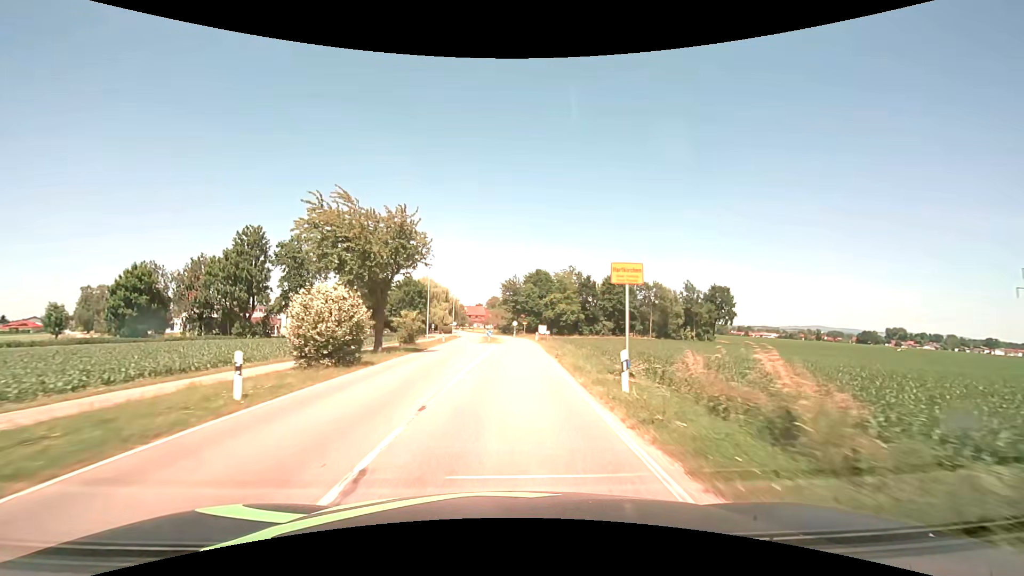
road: secondary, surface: asphalt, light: Day
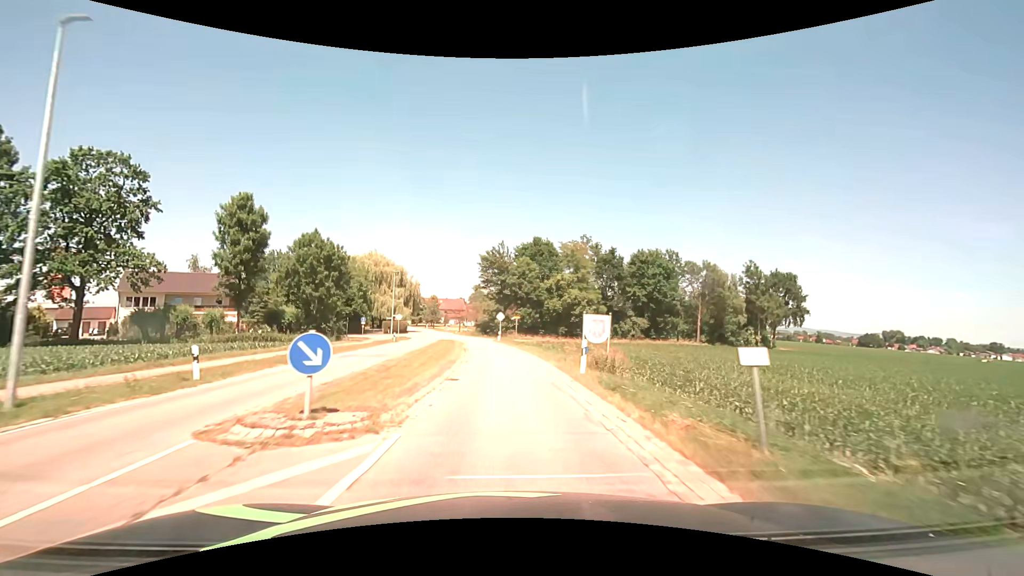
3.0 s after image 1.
(+0.9, +42.8) m; +2°
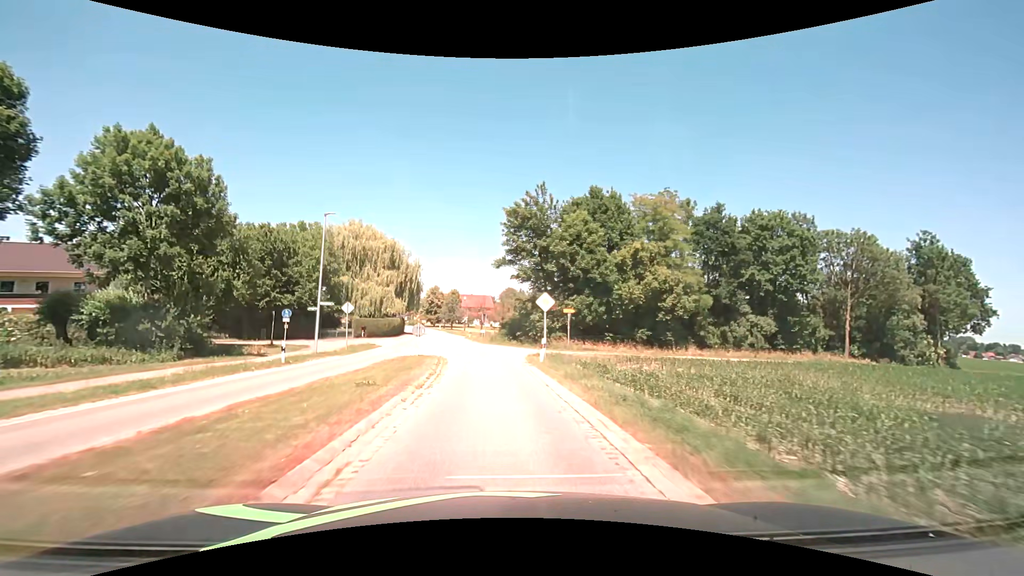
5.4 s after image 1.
(-0.8, +30.7) m; -4°
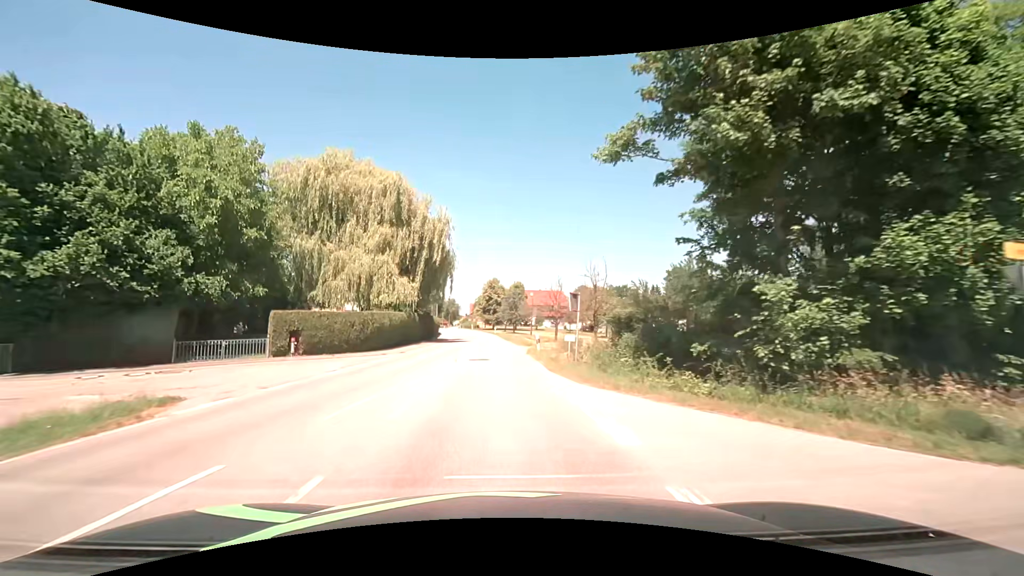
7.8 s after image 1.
(-2.0, +30.8) m; -8°
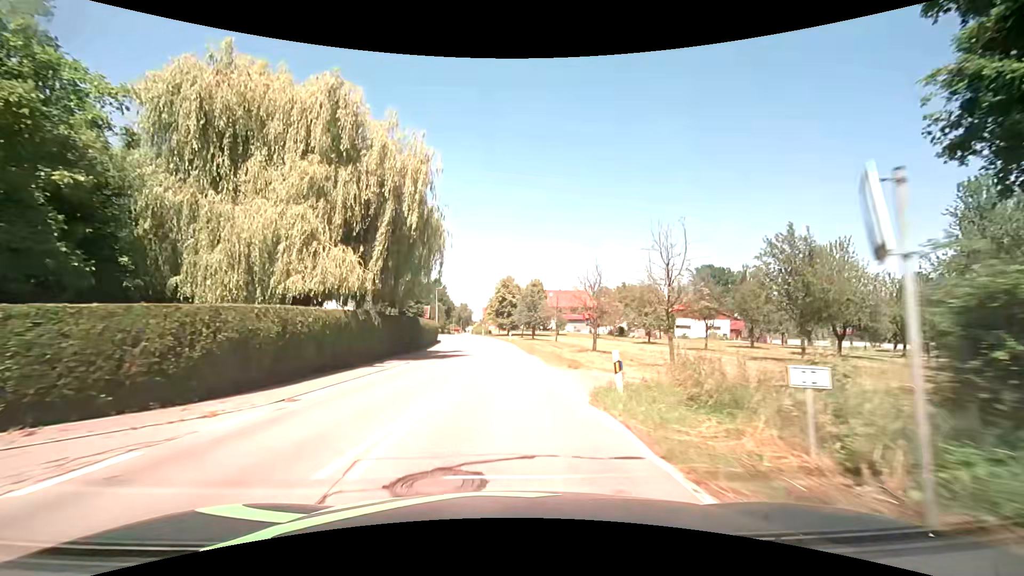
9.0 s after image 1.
(-0.2, +15.5) m; -2°
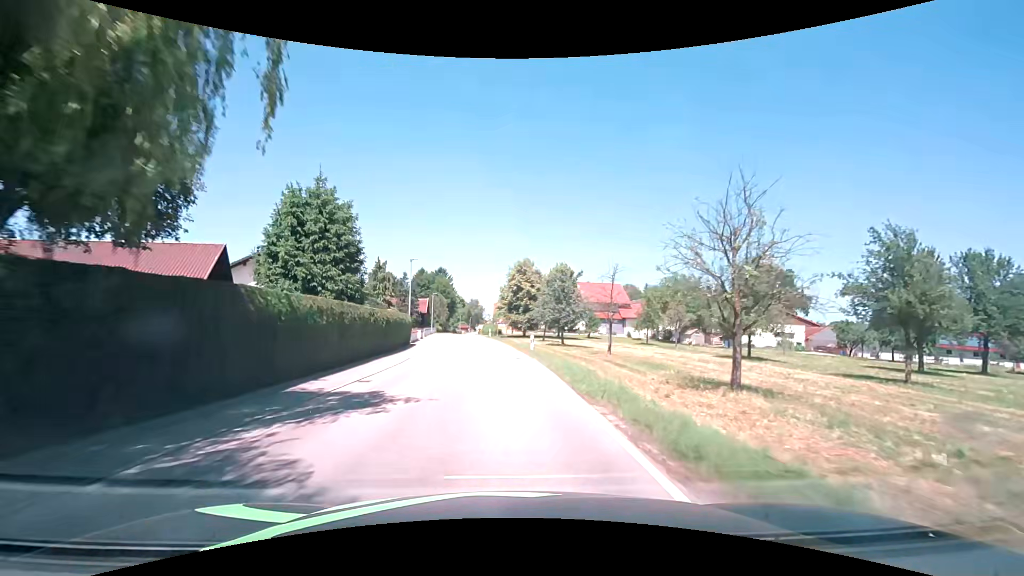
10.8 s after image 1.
(-0.2, +23.1) m; -1°
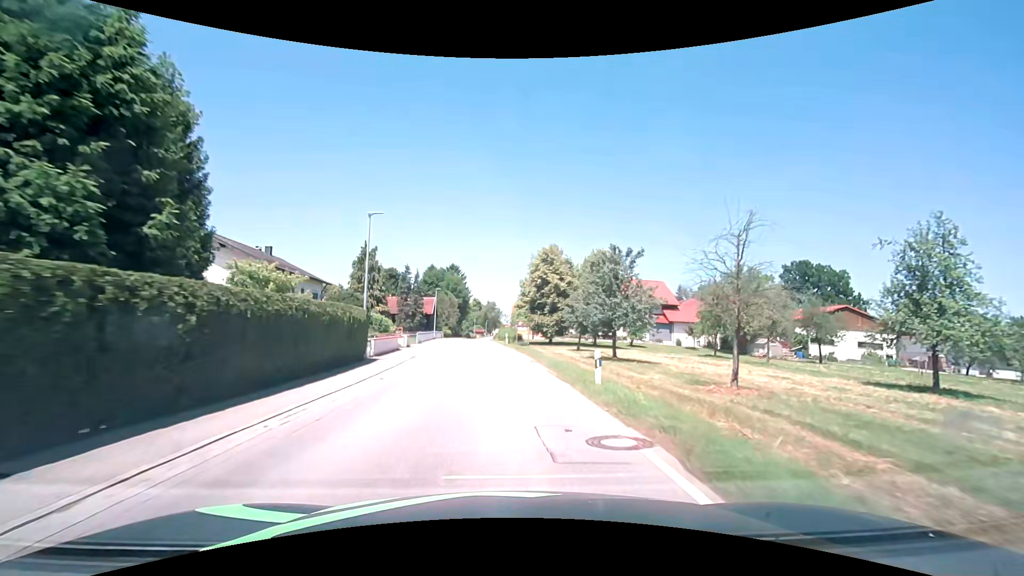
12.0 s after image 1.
(-0.5, +15.5) m; -3°
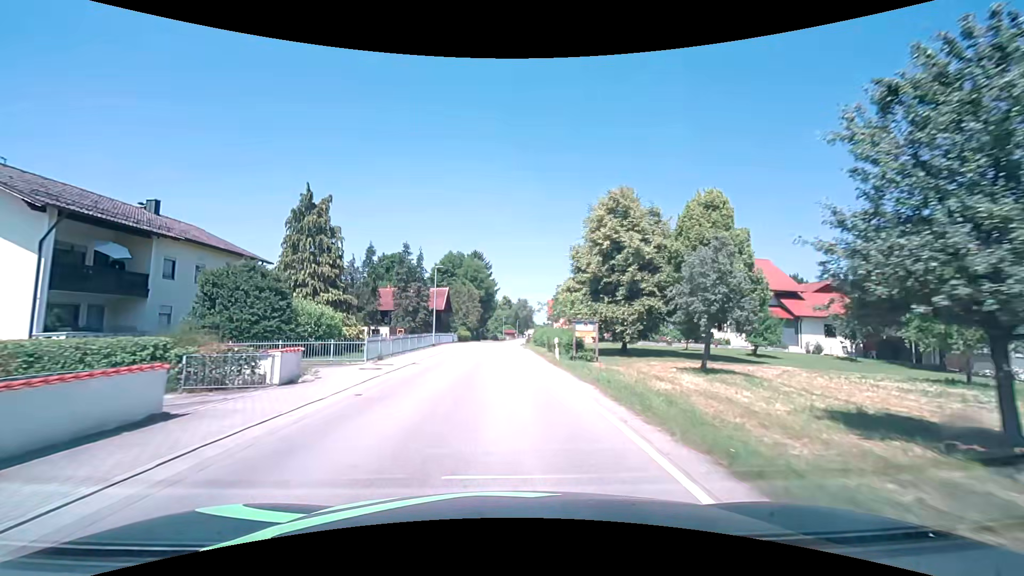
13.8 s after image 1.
(-0.6, +23.2) m; -3°
(0, +10) (0, +20) (-1, +30) (-1, +40) (-1, +50) (0, +60) (0, +70) (+1, +80) (+1, +90) (+2, +100) m
